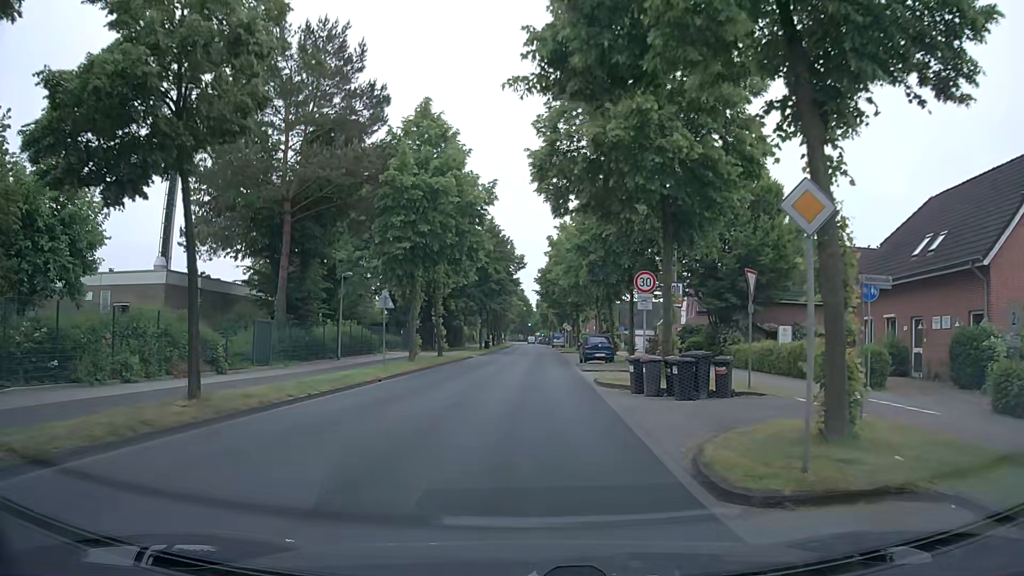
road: tertiary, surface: asphalt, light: Day
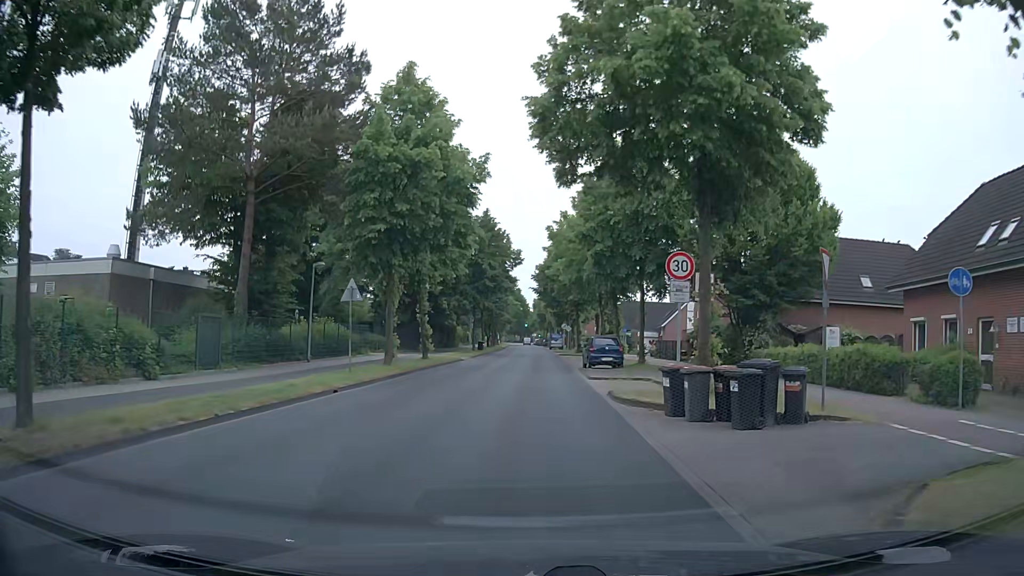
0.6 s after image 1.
(0.0, +4.6) m; +1°
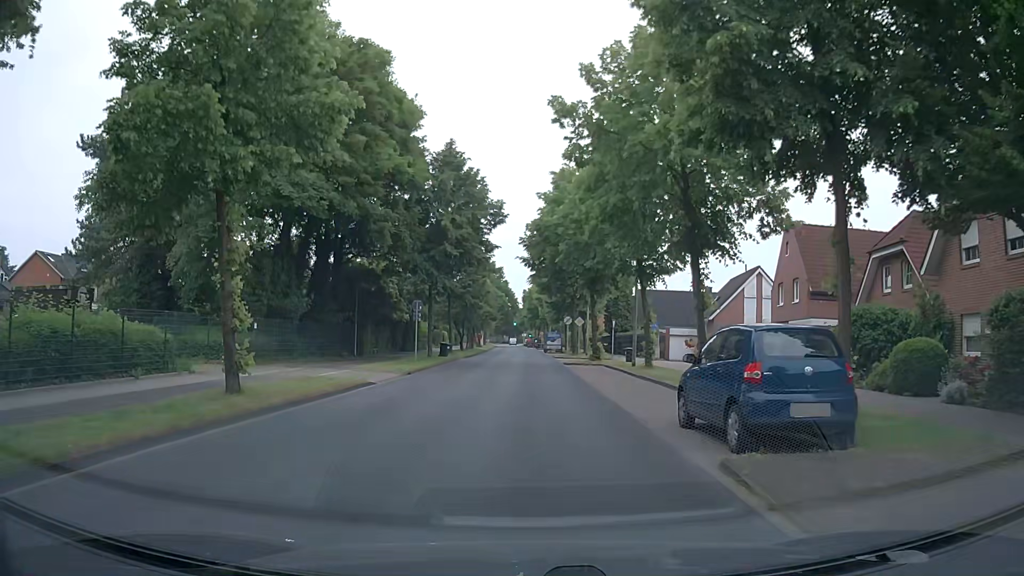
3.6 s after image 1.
(+0.2, +23.1) m; +1°
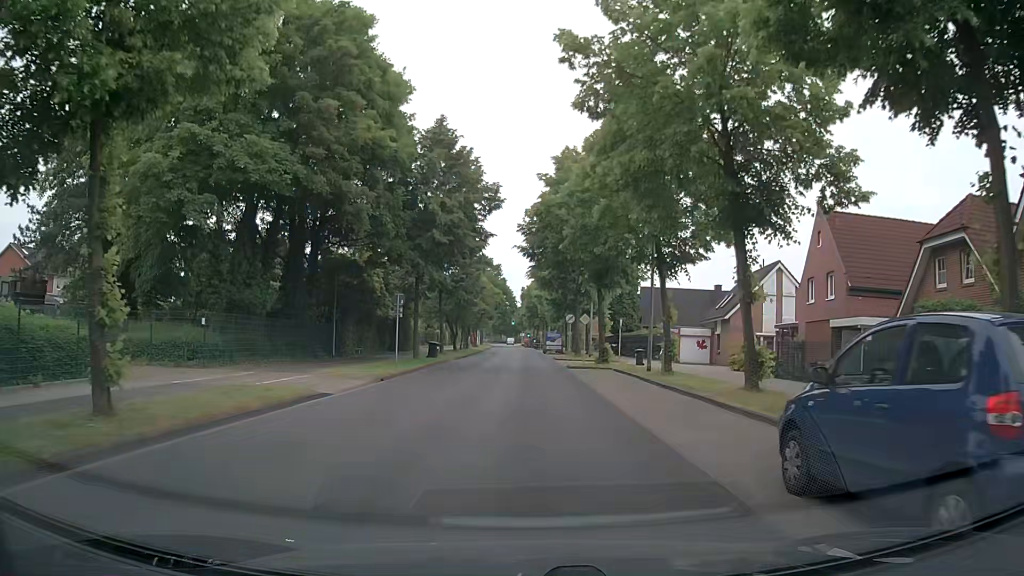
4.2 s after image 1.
(0.0, +4.6) m; 0°
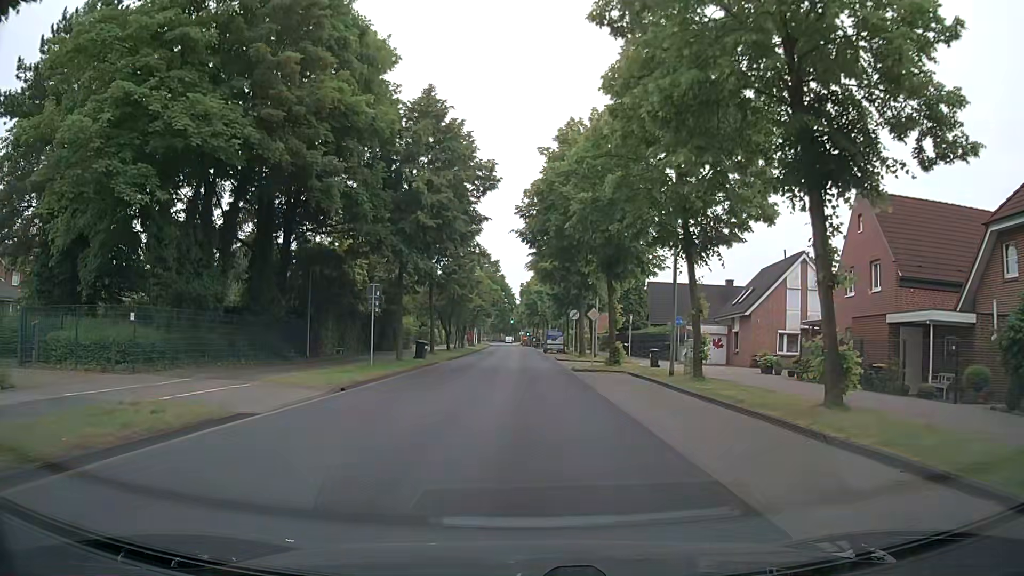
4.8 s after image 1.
(0.0, +4.6) m; 0°
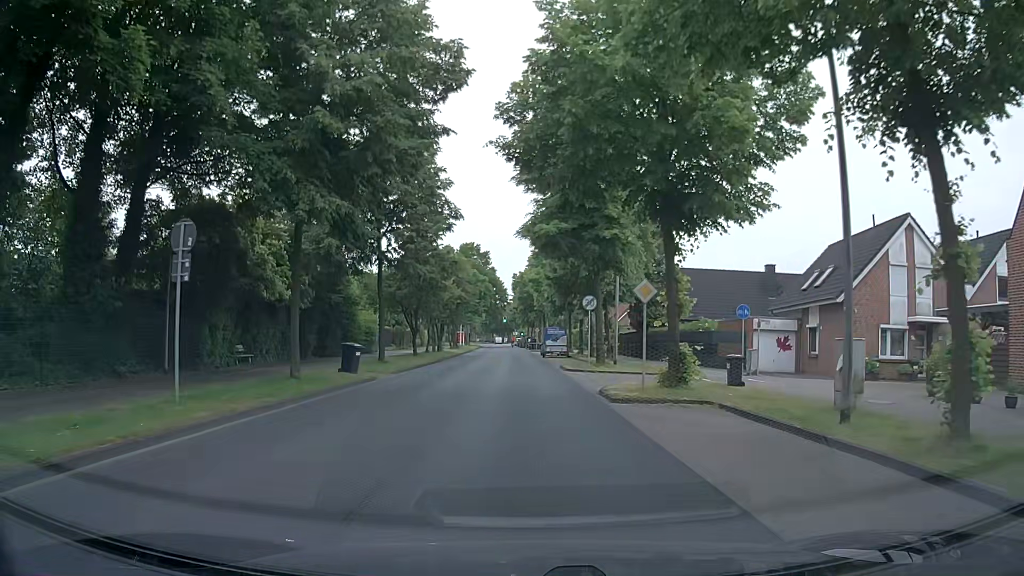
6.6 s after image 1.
(+0.1, +13.9) m; +1°
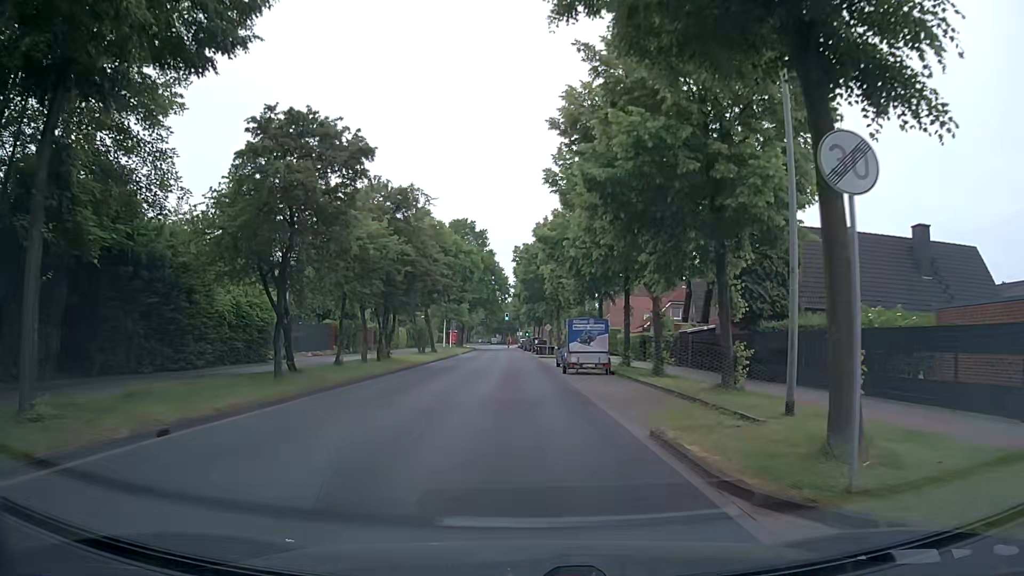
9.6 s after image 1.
(0.0, +23.3) m; 0°
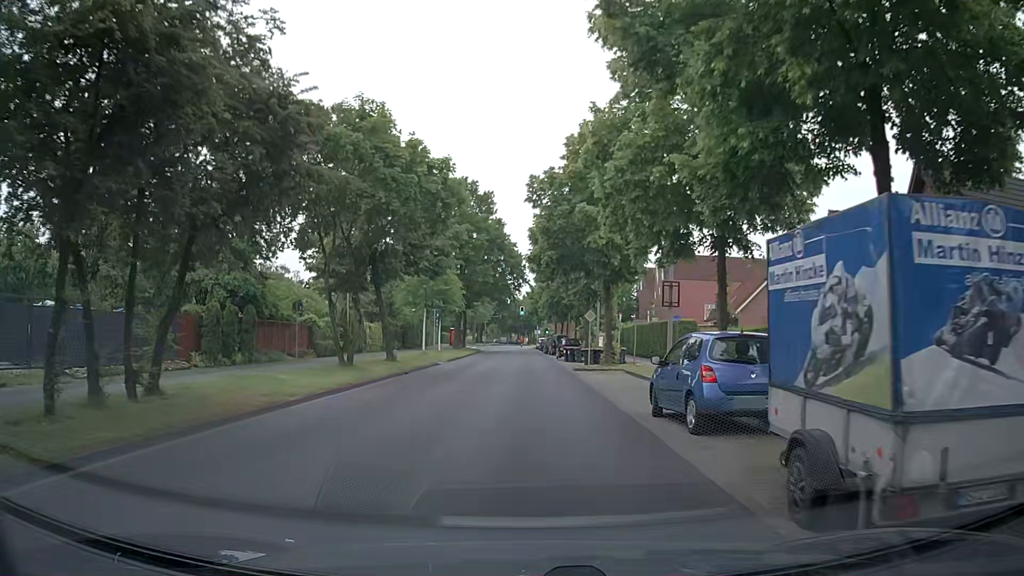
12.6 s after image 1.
(-0.6, +23.4) m; -2°
(0, +10) (0, +20) (0, +30) (0, +40) (0, +50) (0, +60) (0, +70) (0, +80) (0, +90) (0, +100) m
